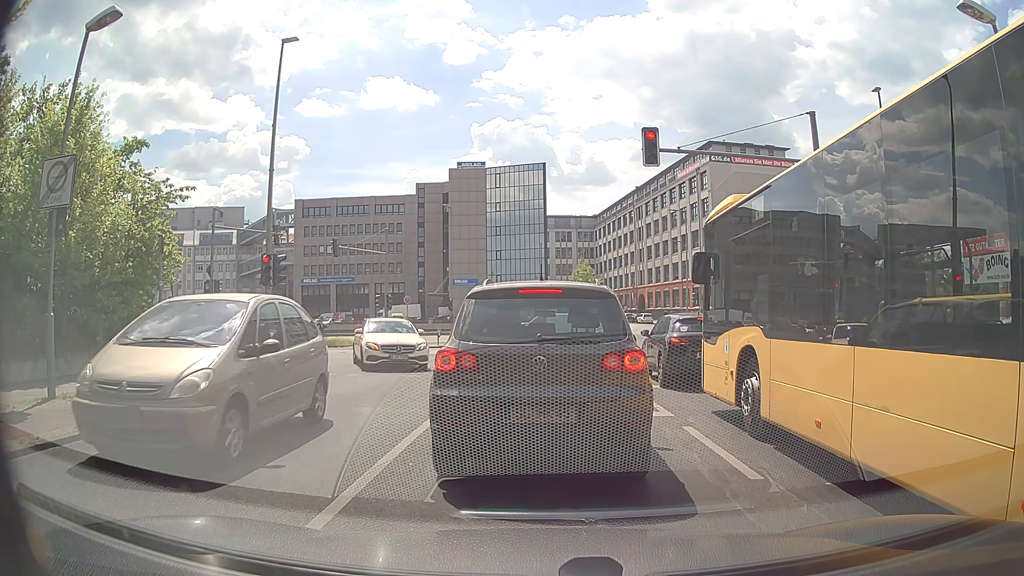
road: unclassified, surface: asphalt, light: Day
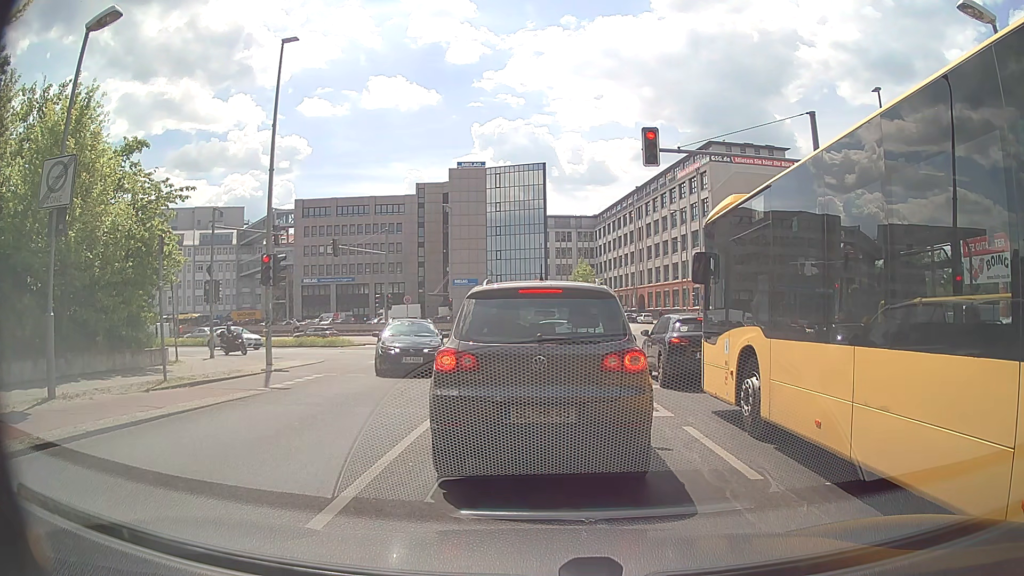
(0.0, 0.0) m; 0°
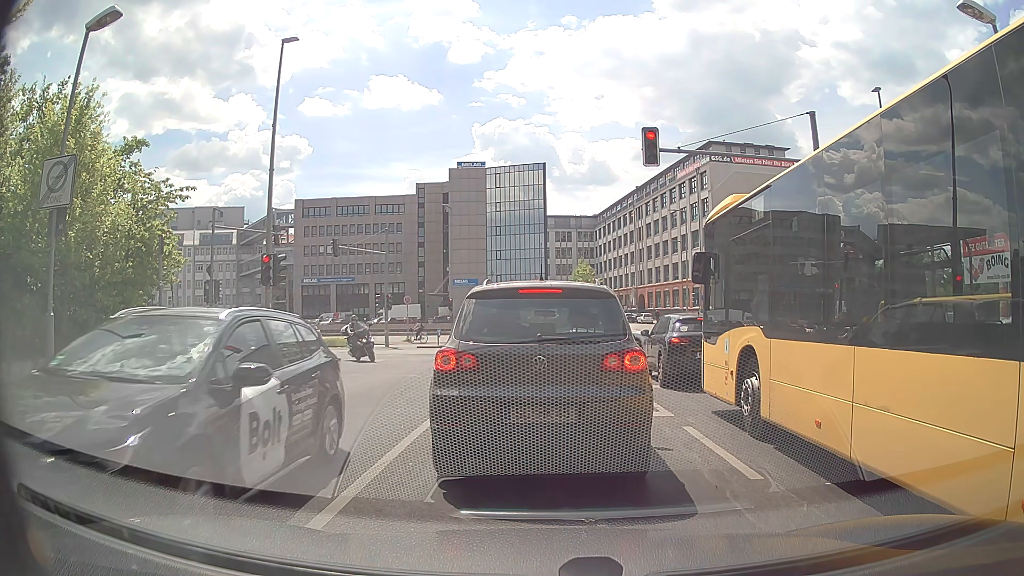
(0.0, 0.0) m; 0°
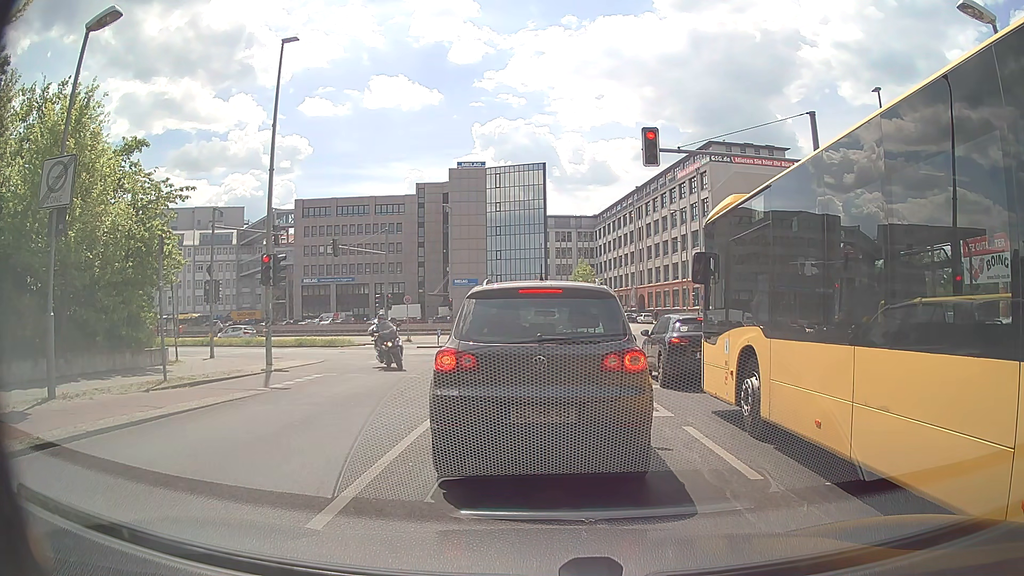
(0.0, 0.0) m; 0°
(0, +10) (-1, +20) (0, +30) (-1, +40) (-8, +47) (-17, +51) (-27, +53) (-37, +56) (-46, +58) (-56, +61) m
